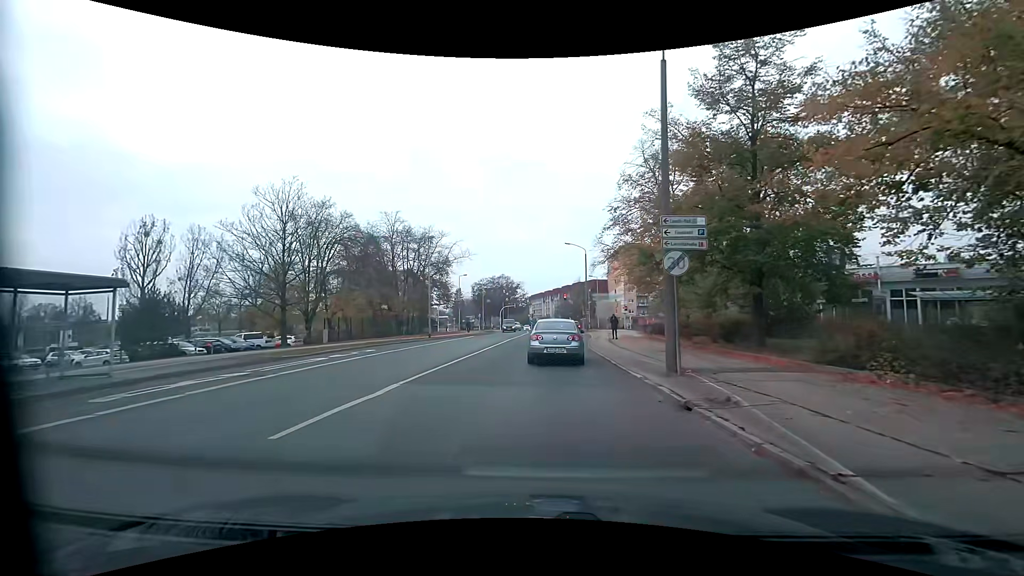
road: tertiary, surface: asphalt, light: Day
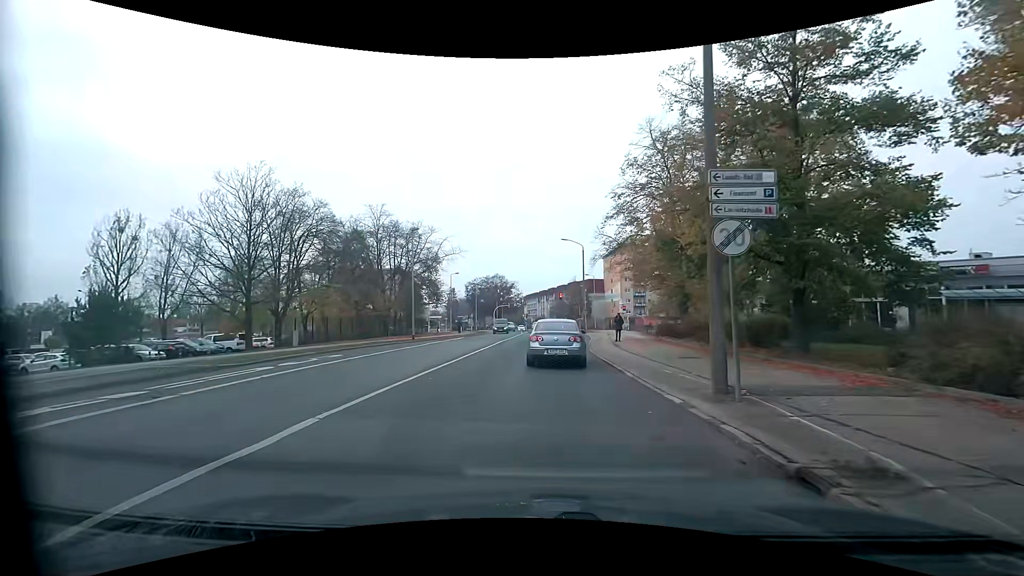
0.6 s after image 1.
(0.0, +3.6) m; +1°
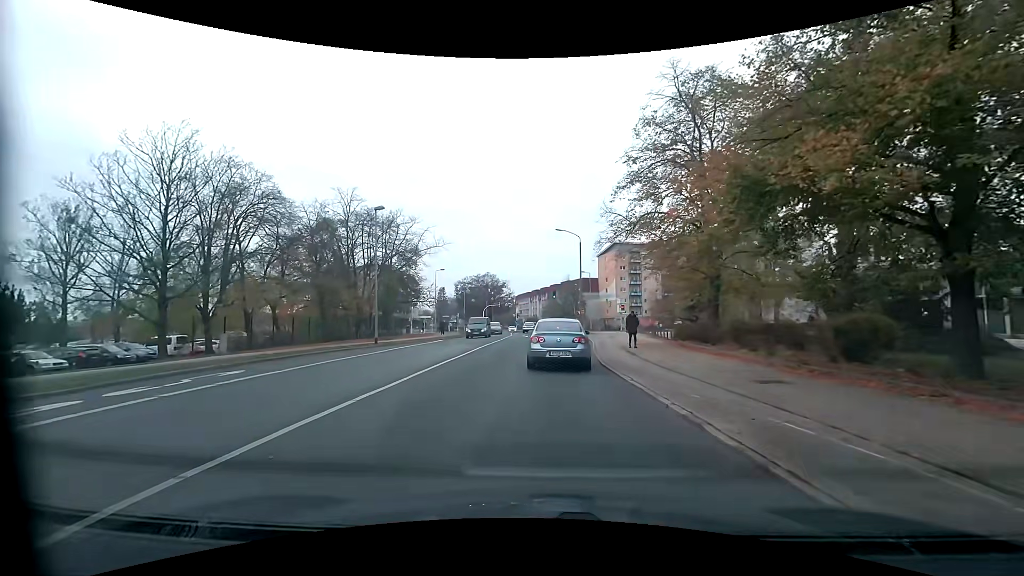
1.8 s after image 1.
(+0.1, +6.5) m; +1°
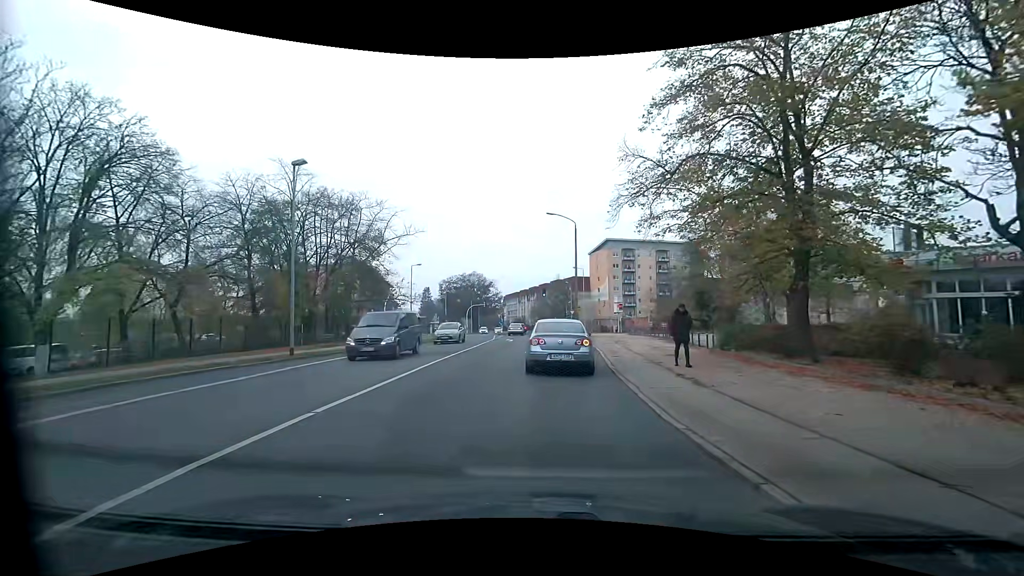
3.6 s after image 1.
(+0.1, +8.9) m; +1°
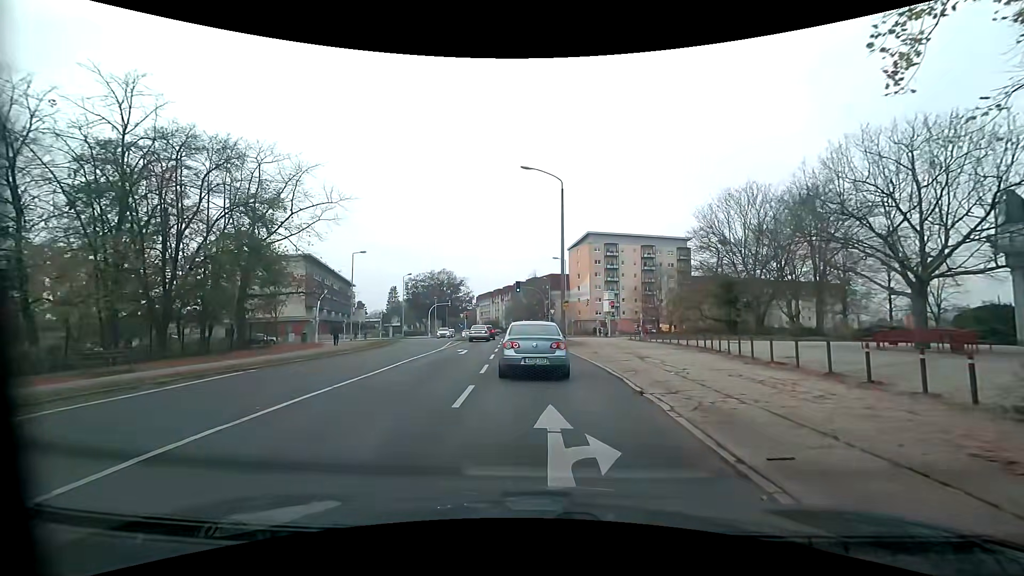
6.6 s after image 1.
(+0.5, +14.4) m; +4°
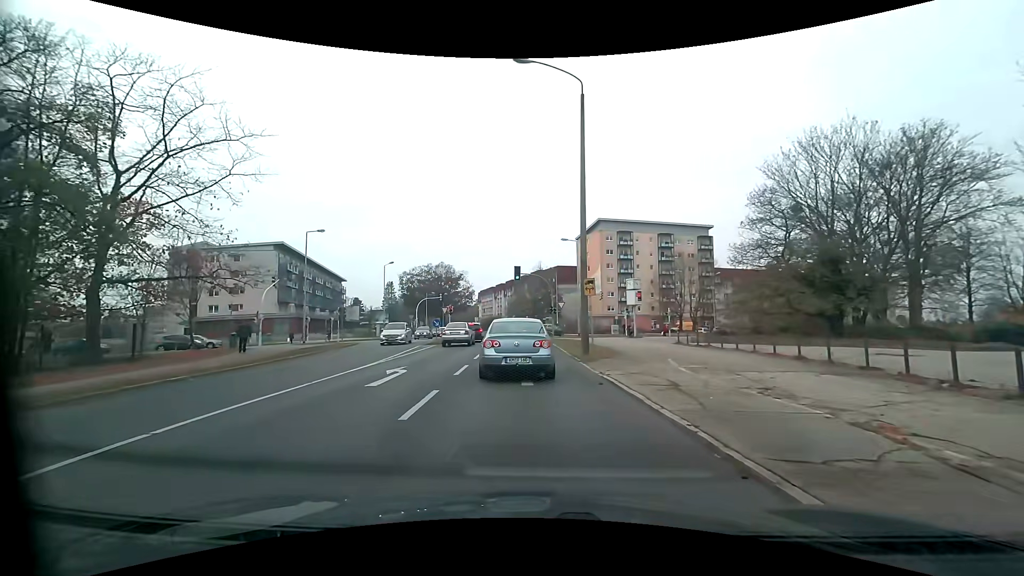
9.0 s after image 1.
(-0.1, +13.2) m; -2°
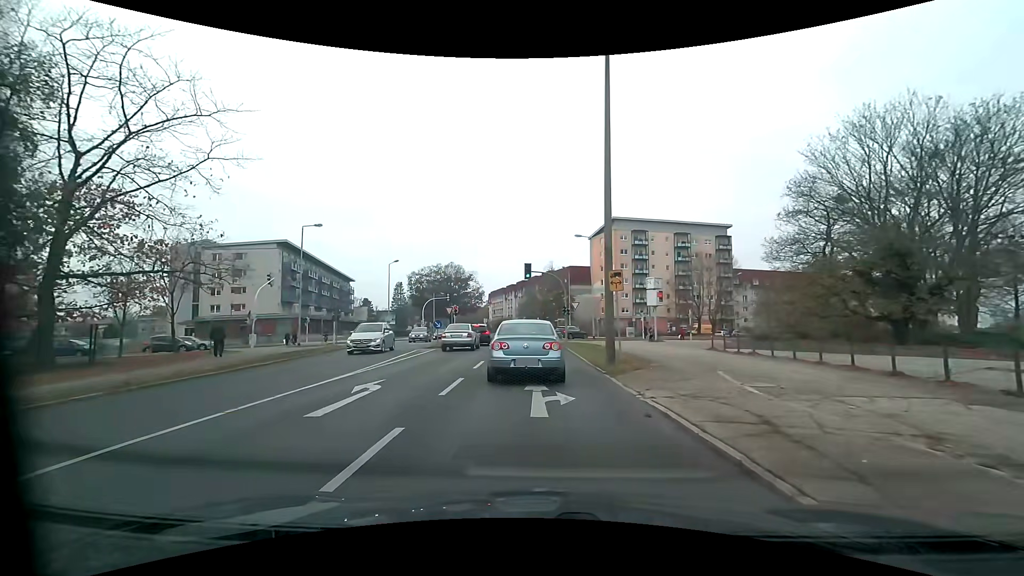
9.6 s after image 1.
(0.0, +3.4) m; -1°
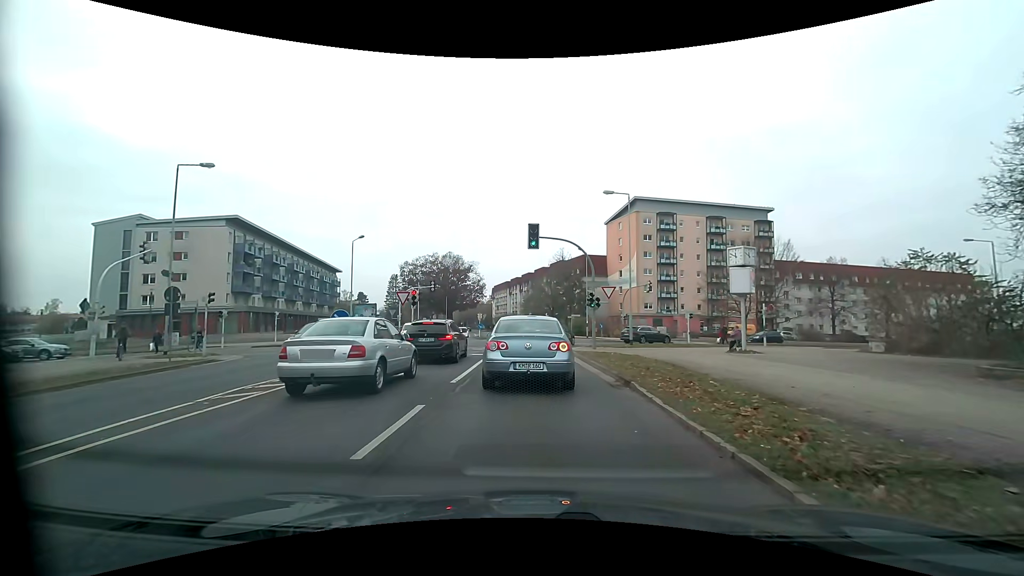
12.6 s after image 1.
(-0.2, +16.5) m; -1°
(0, +10) (0, +20) (0, +30) (-1, +40) (-2, +50) (-3, +60) (-5, +70) (-7, +80) (-8, +89) (-10, +99) m
